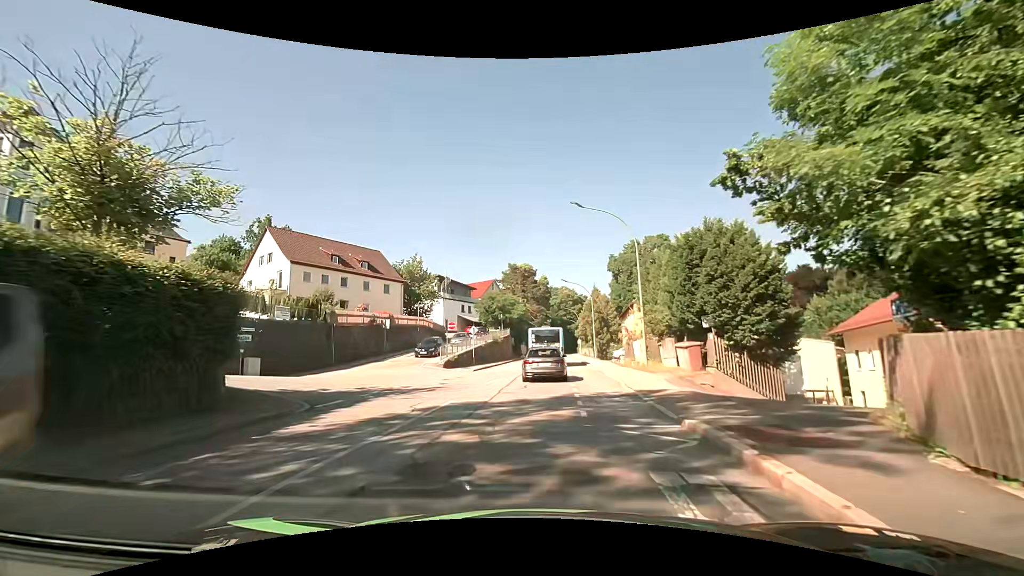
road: tertiary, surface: asphalt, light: Day
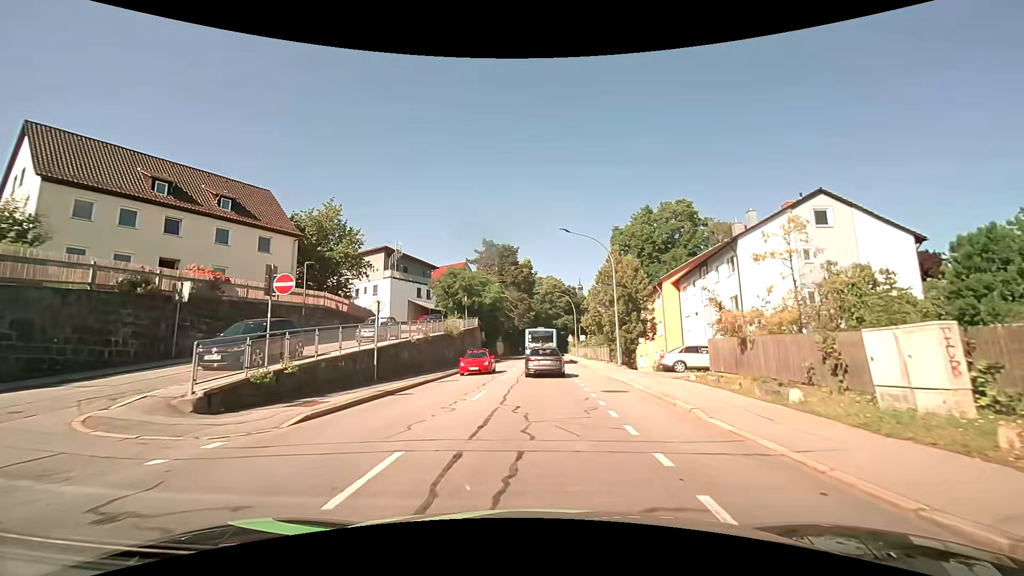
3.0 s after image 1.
(+0.1, +24.3) m; +2°
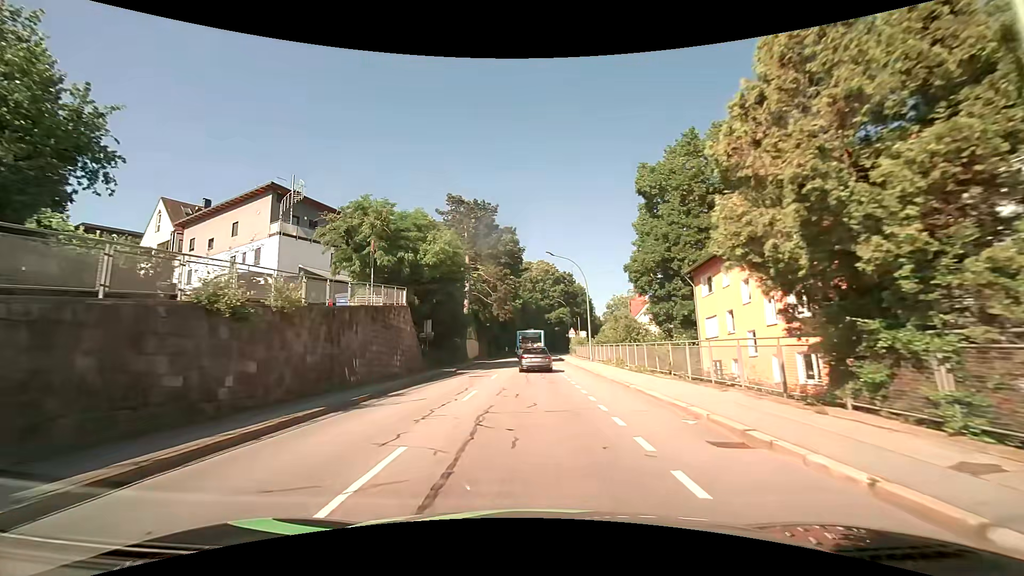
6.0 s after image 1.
(+0.4, +27.5) m; +1°
